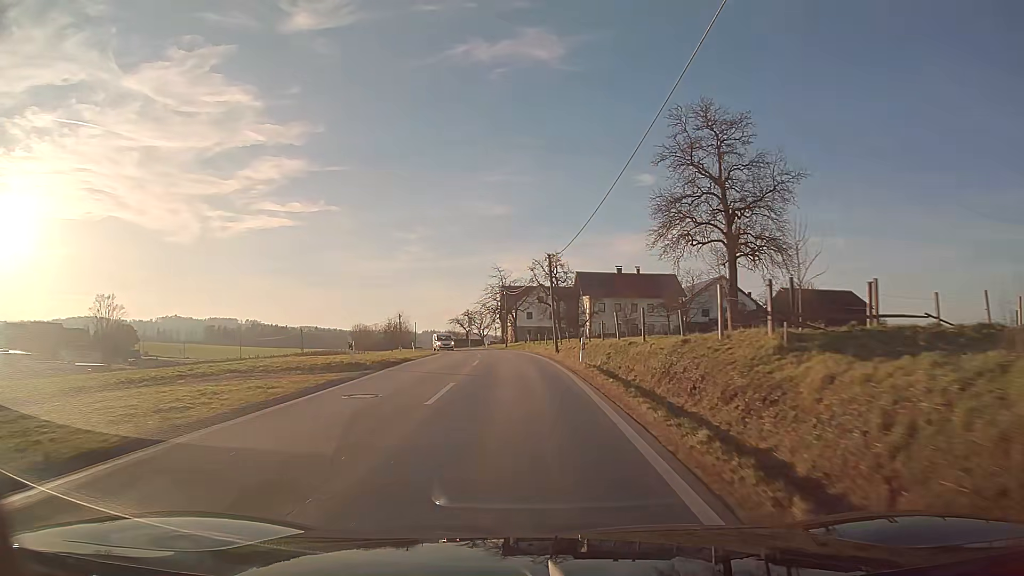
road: tertiary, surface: asphalt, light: Day
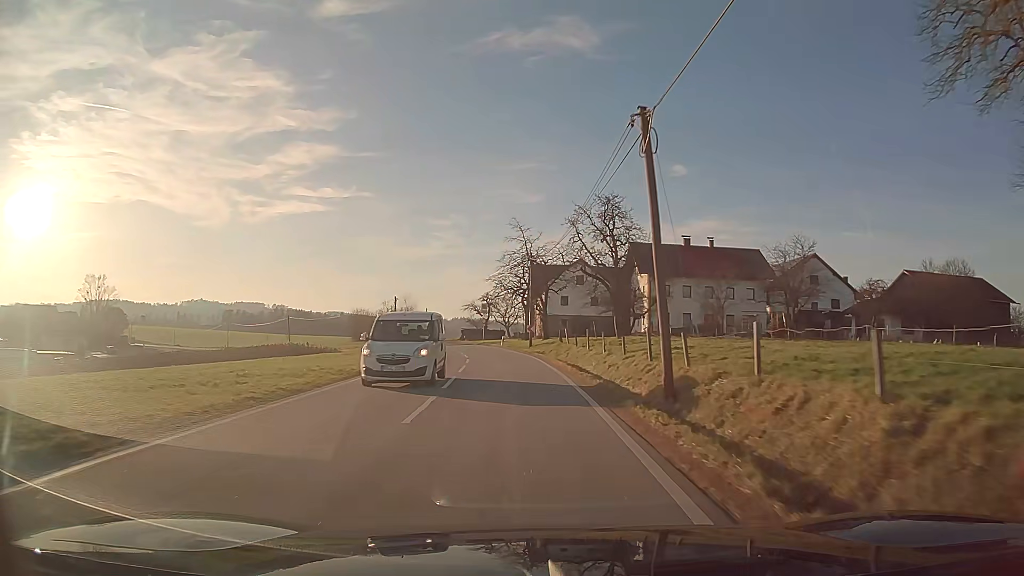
(-0.6, +25.9) m; -3°
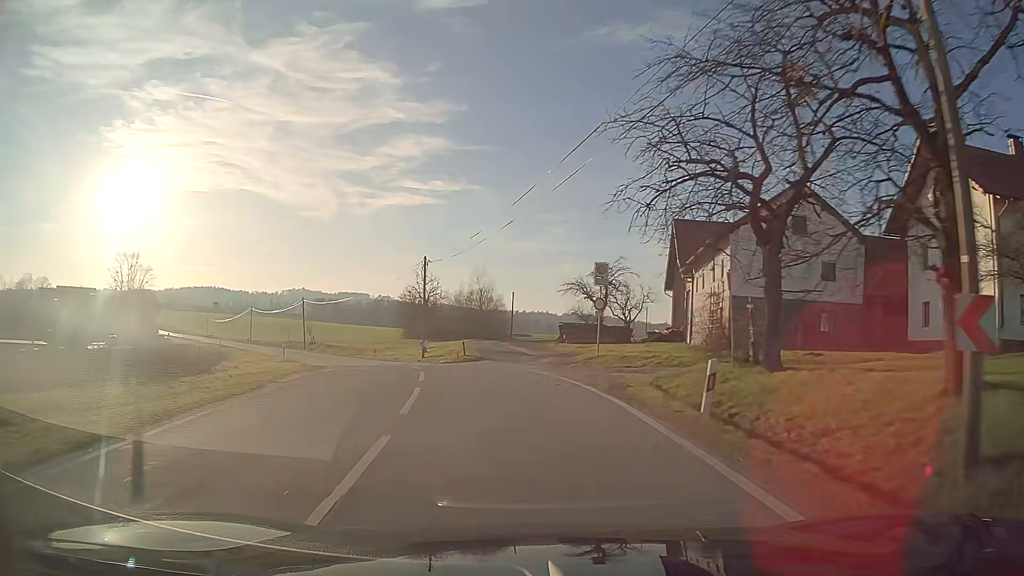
(-3.2, +42.0) m; -10°
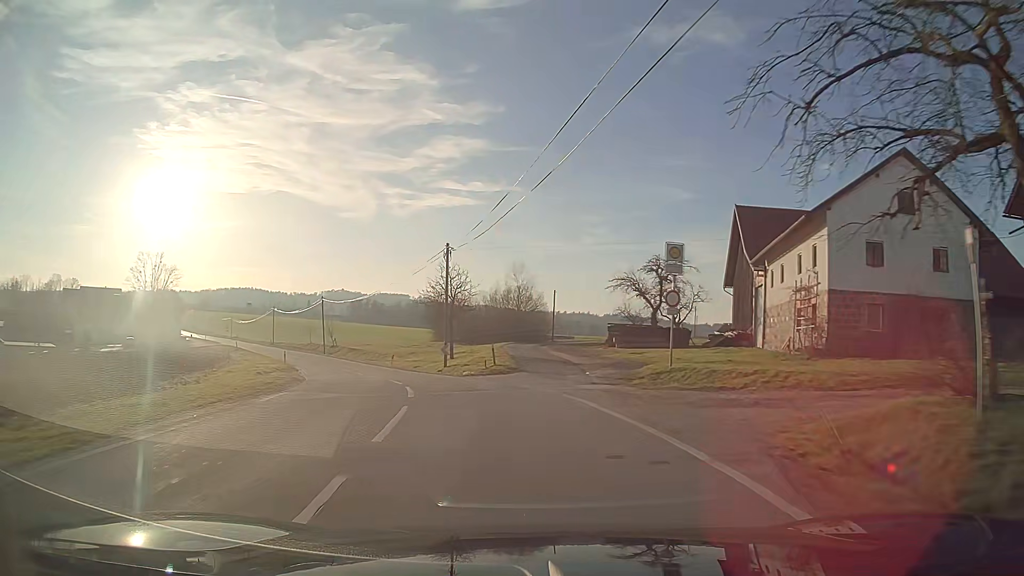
(-0.3, +7.9) m; -4°
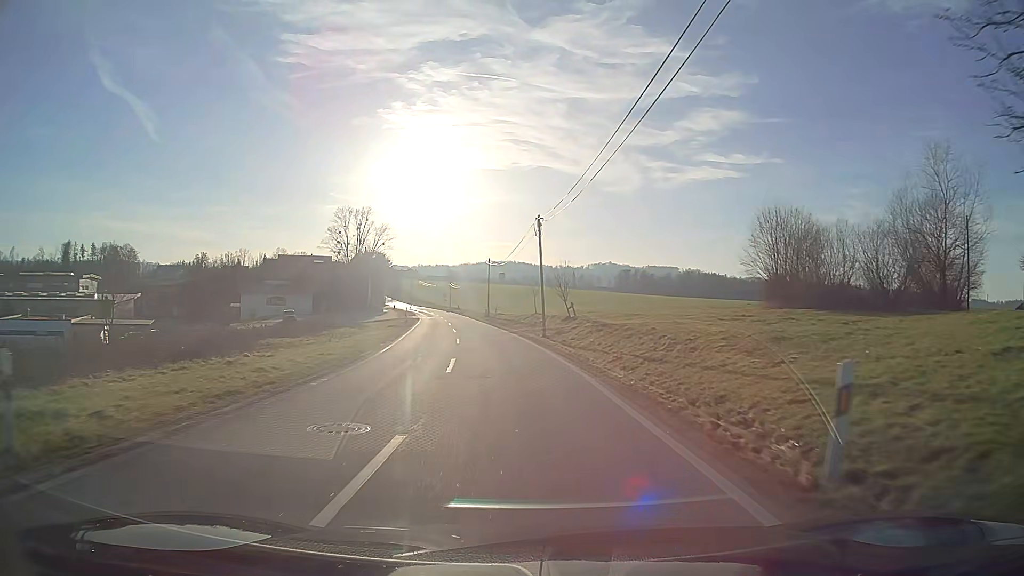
(-8.8, +39.7) m; -21°
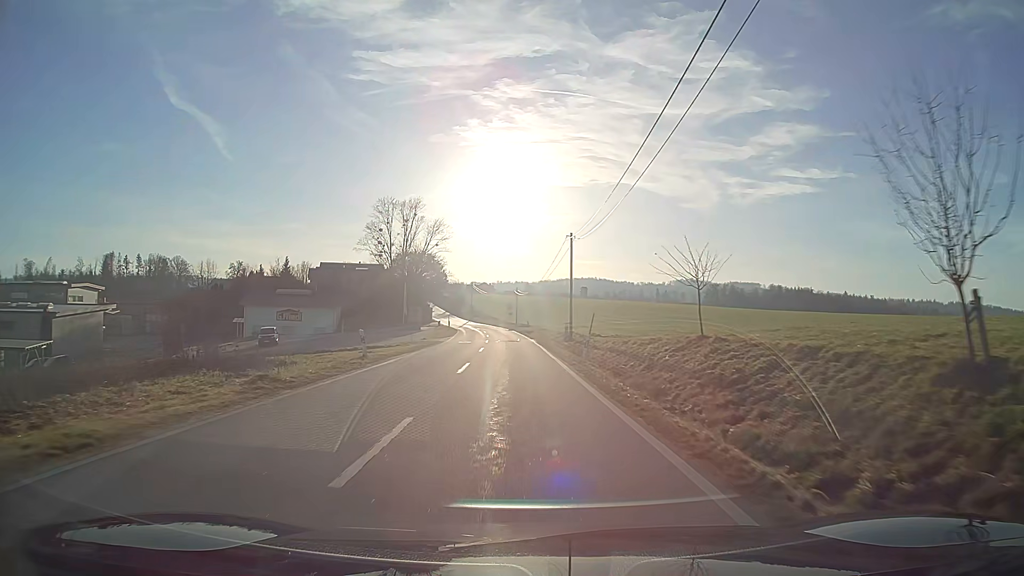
(-2.2, +34.6) m; -7°
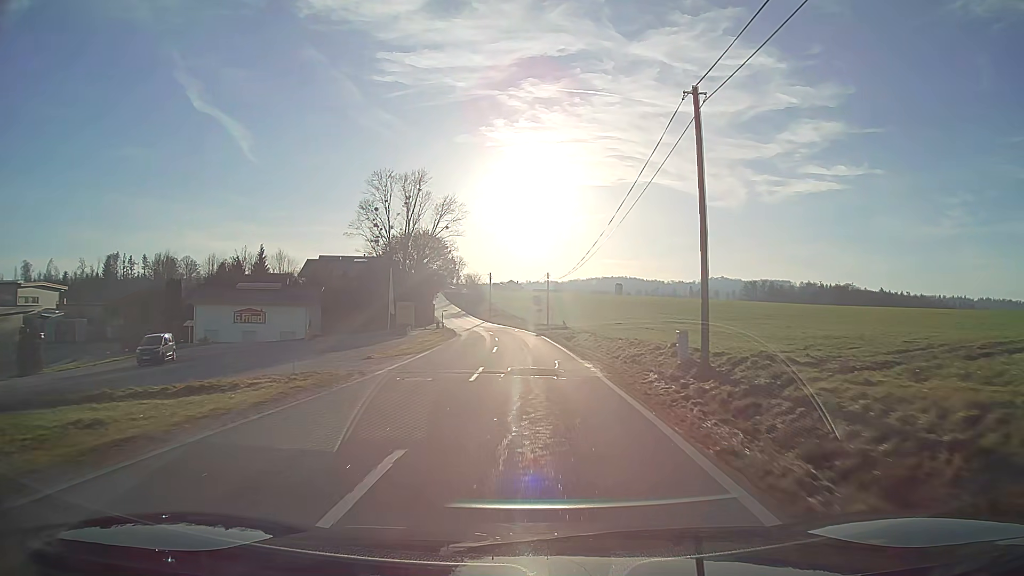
(-0.6, +26.5) m; -2°
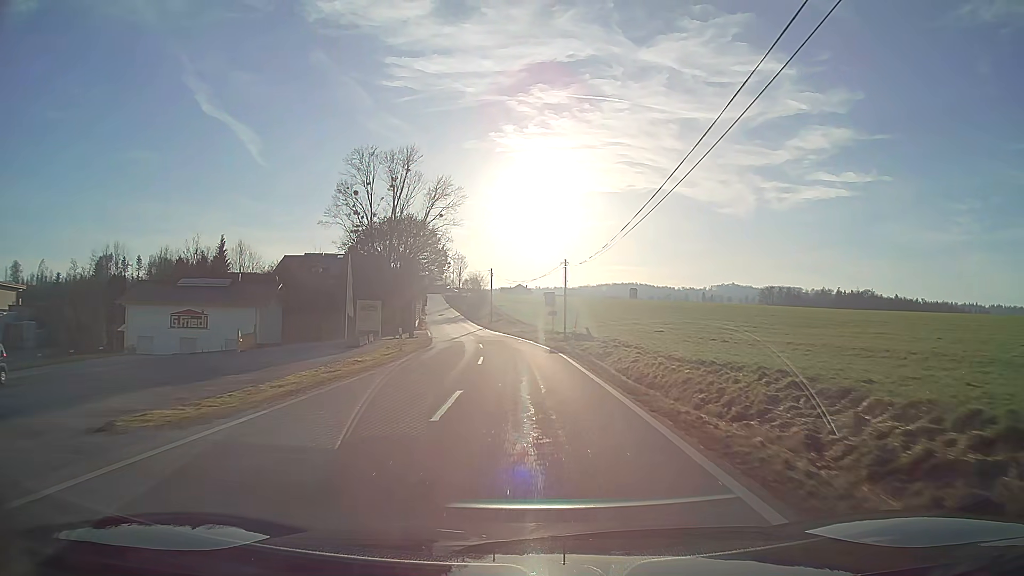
(-0.1, +18.0) m; -1°
